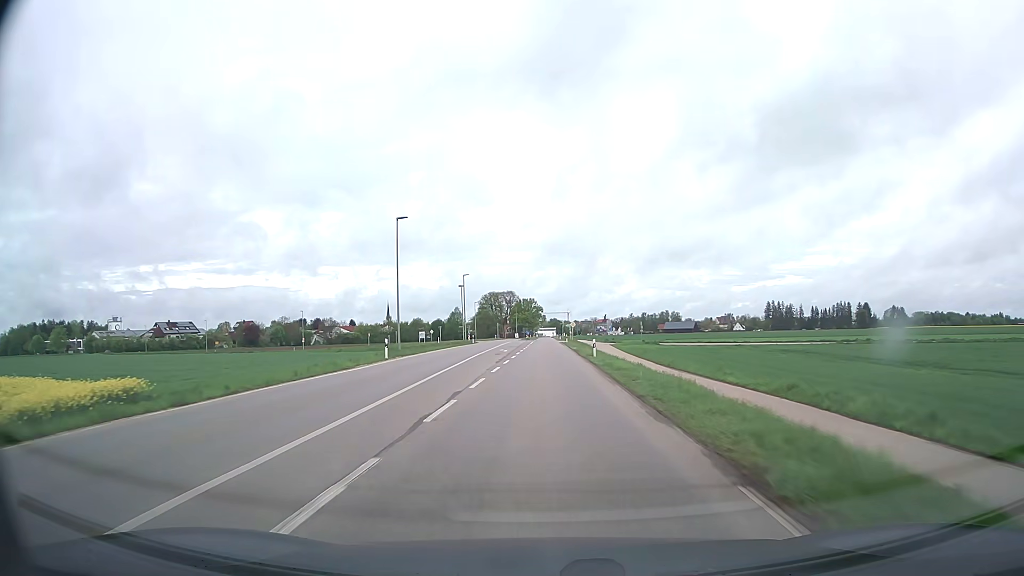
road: tertiary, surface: asphalt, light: Day
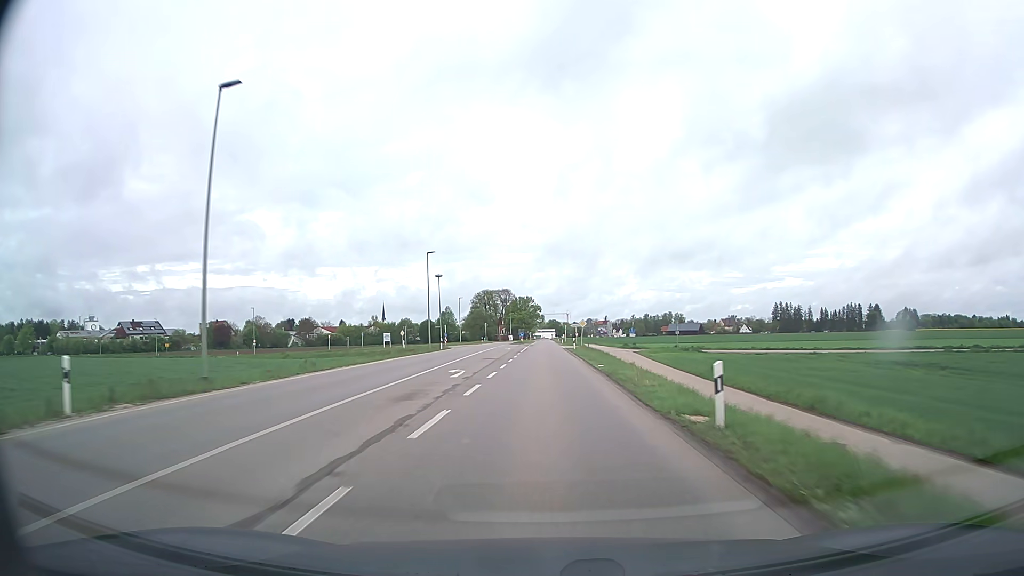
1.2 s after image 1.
(0.0, +25.6) m; 0°
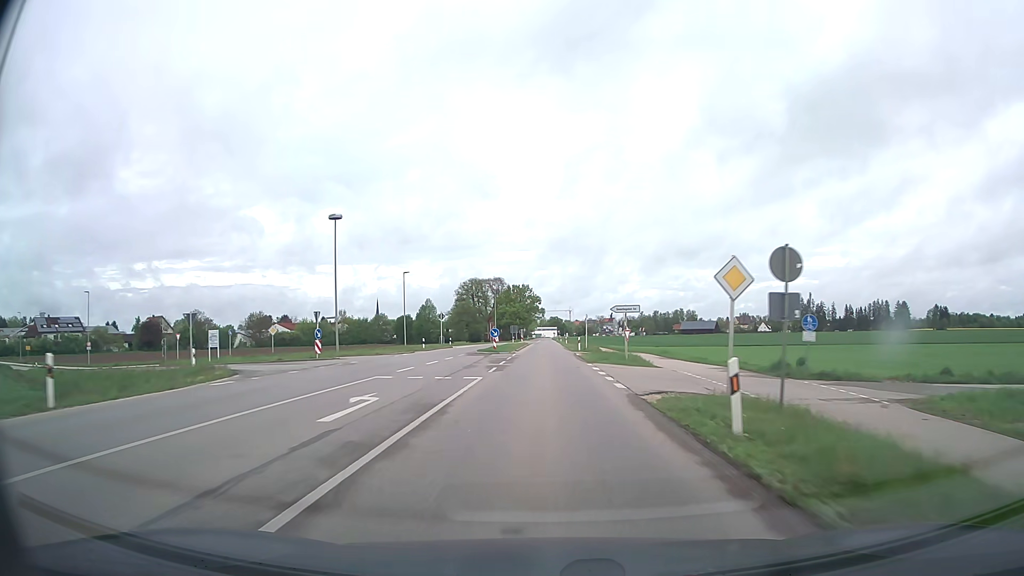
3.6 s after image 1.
(+0.1, +50.9) m; 0°
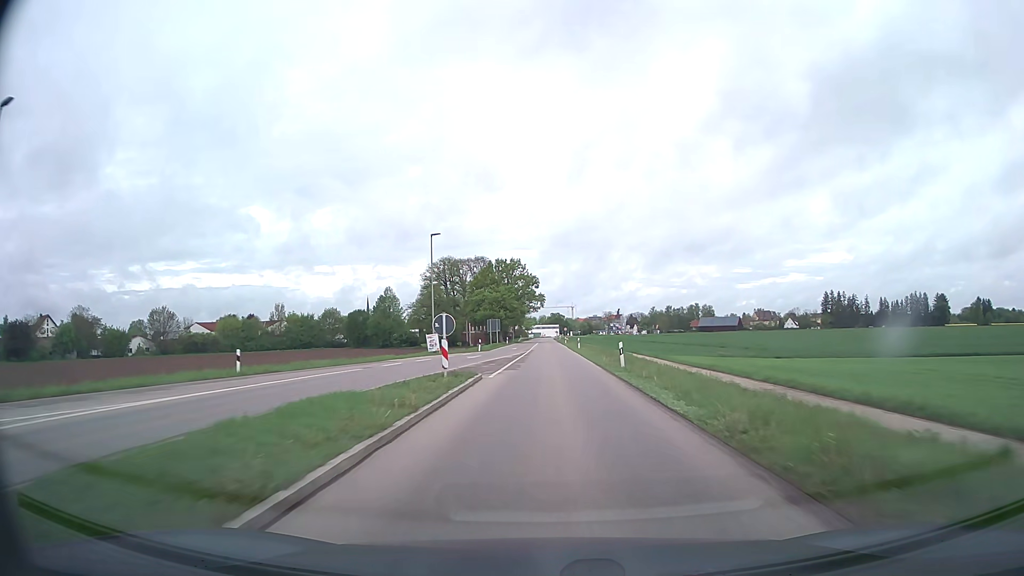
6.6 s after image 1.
(0.0, +63.1) m; 0°
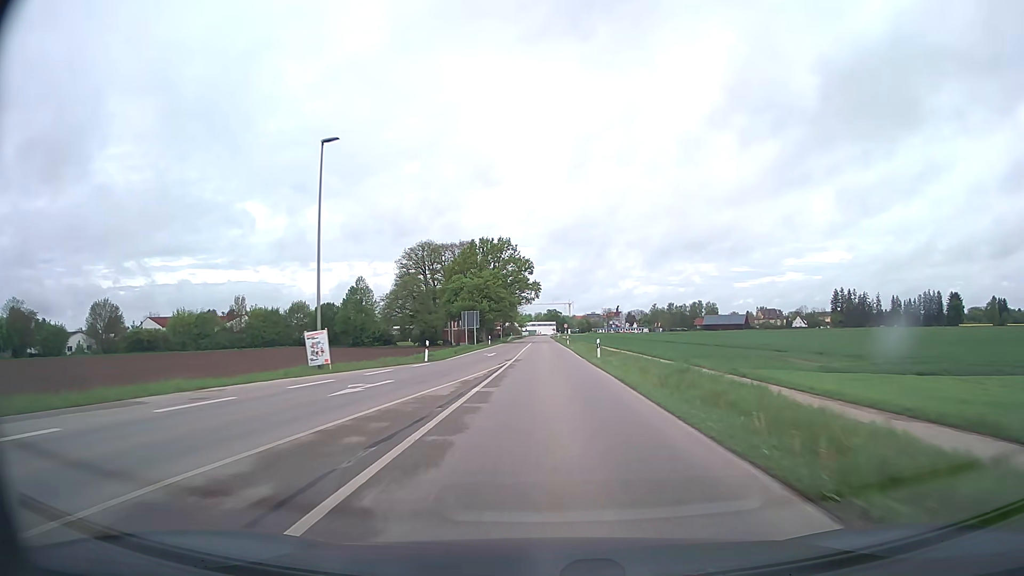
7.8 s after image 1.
(0.0, +24.8) m; 0°
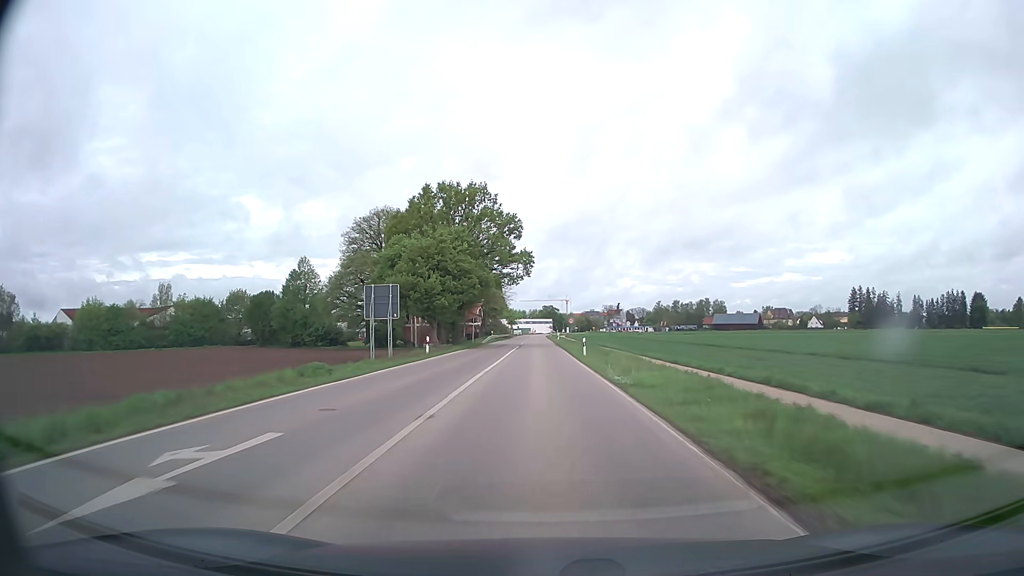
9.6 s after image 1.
(+0.2, +36.2) m; +1°
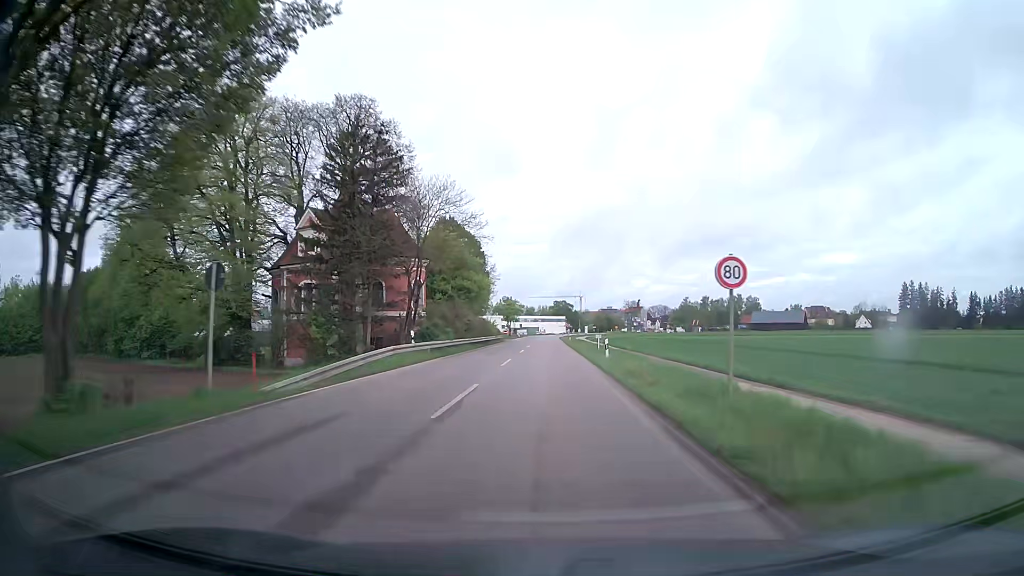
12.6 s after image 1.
(-0.5, +57.4) m; -1°
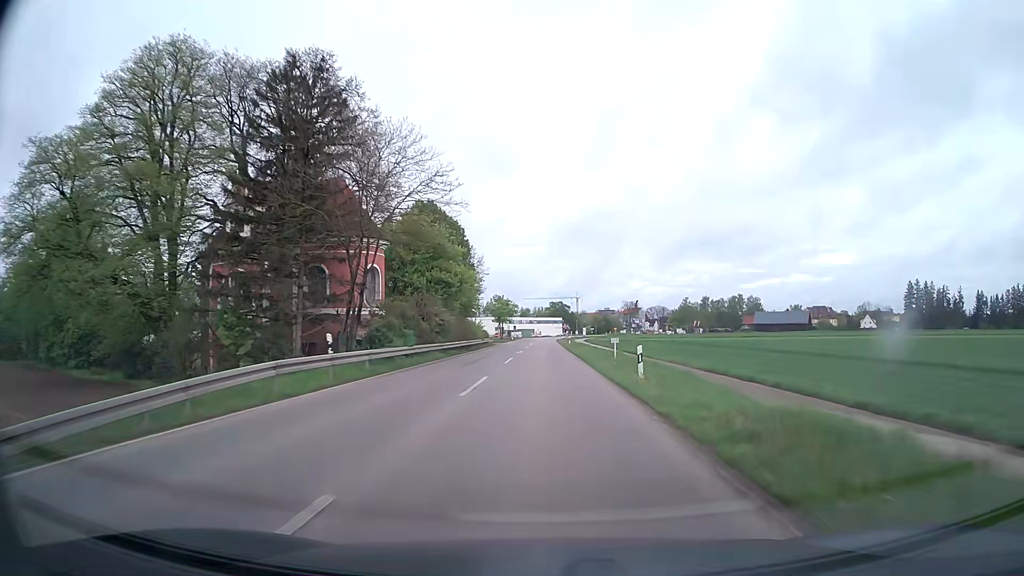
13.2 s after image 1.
(+0.1, +11.2) m; 0°
(0, +10) (0, +20) (0, +30) (0, +40) (0, +50) (0, +60) (0, +70) (0, +80) (0, +90) (0, +100) m
